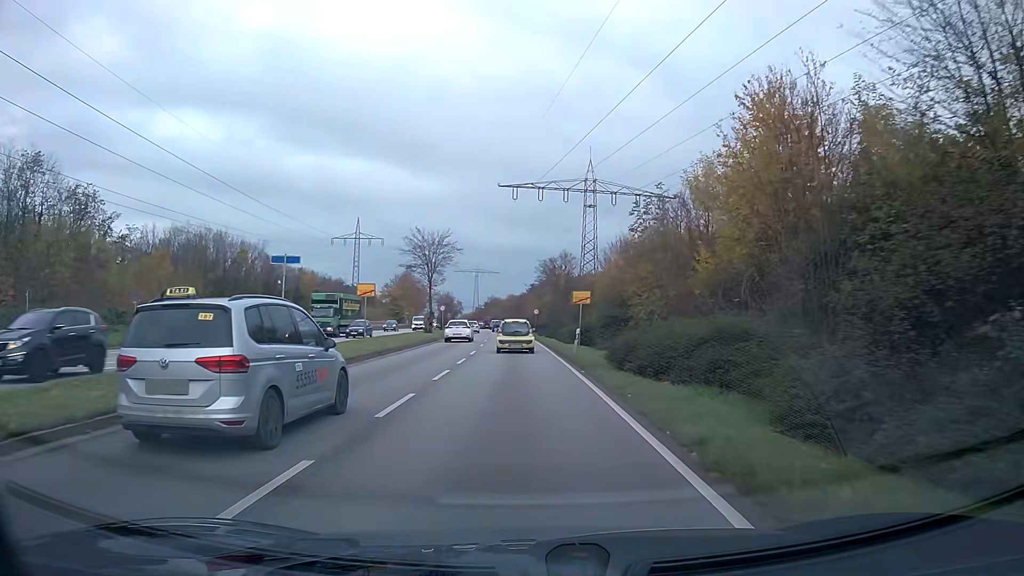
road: primary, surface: asphalt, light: Day
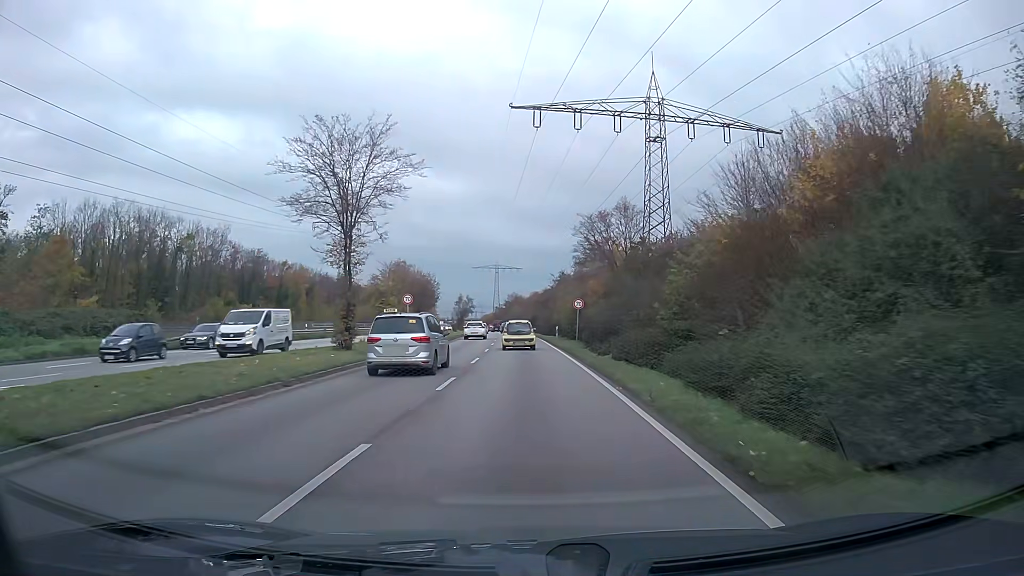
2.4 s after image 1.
(-0.6, +32.6) m; -2°
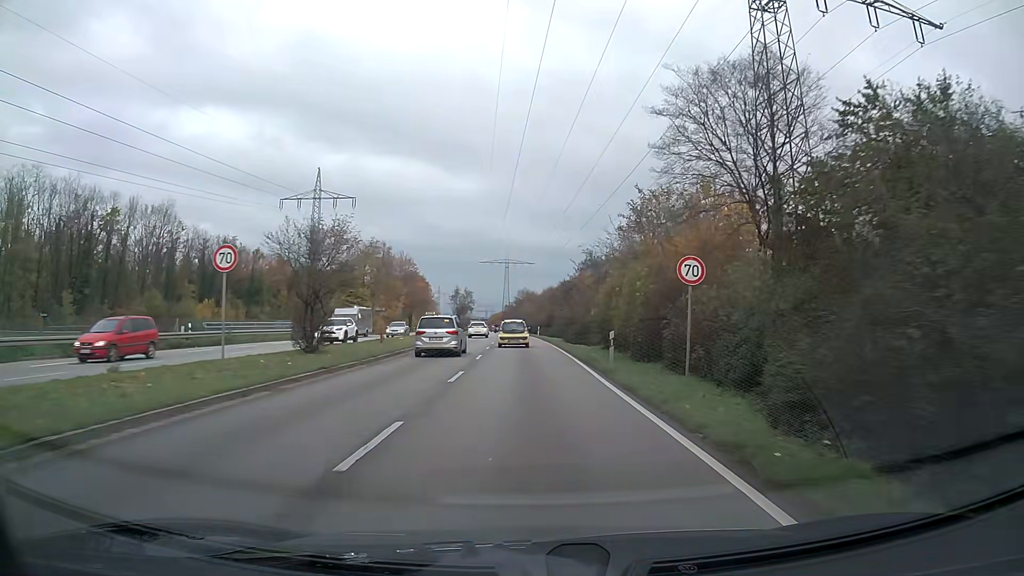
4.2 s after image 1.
(-0.2, +25.7) m; -1°
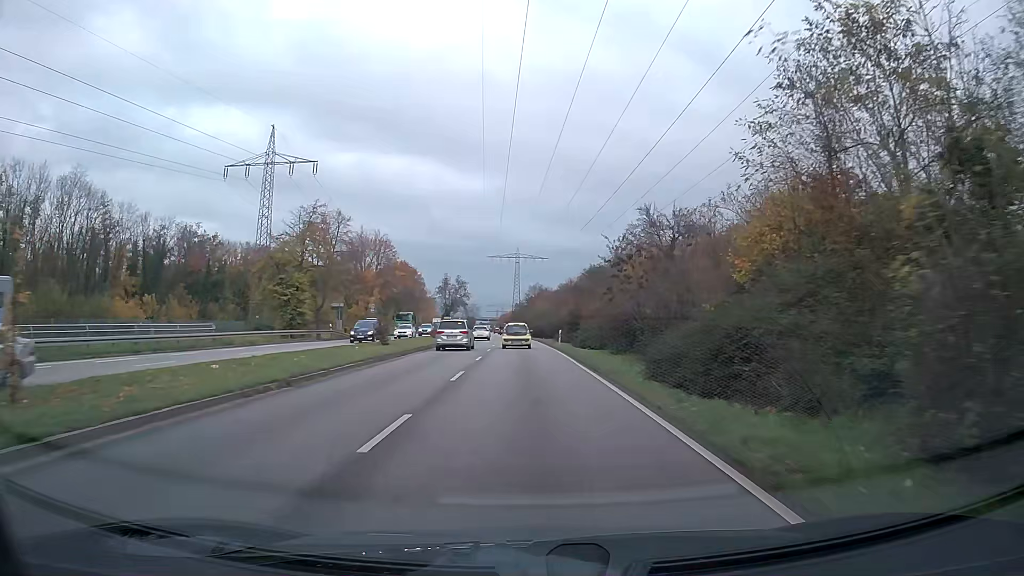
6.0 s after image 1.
(-0.2, +26.8) m; -1°
(0, +10) (0, +20) (0, +30) (-1, +40) (-1, +50) (-1, +60) (-2, +70) (-2, +80) (-3, +90) (-3, +100) m
